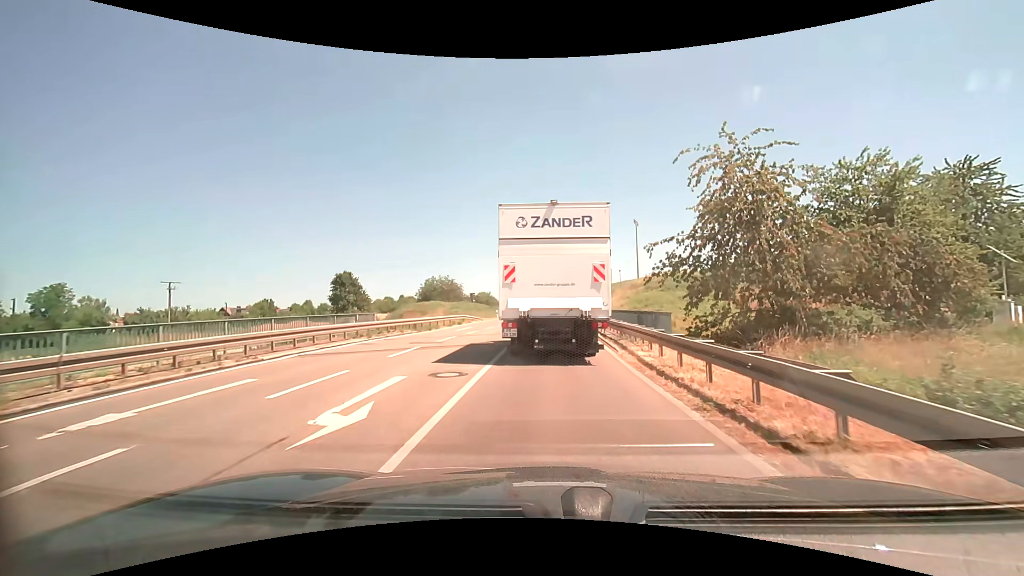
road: primary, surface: asphalt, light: Day
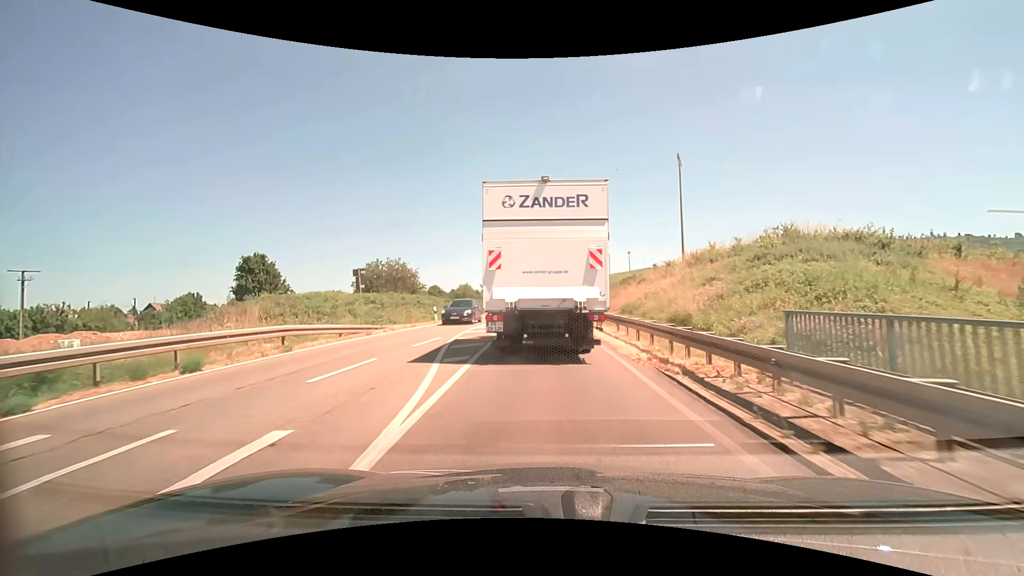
(+0.3, +29.4) m; +2°
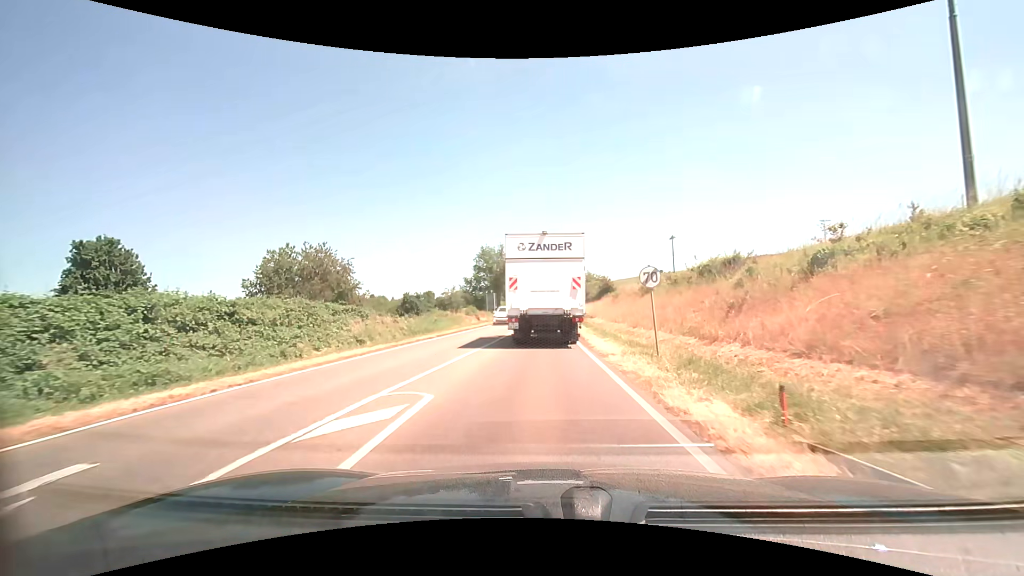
(-0.2, +29.5) m; -1°
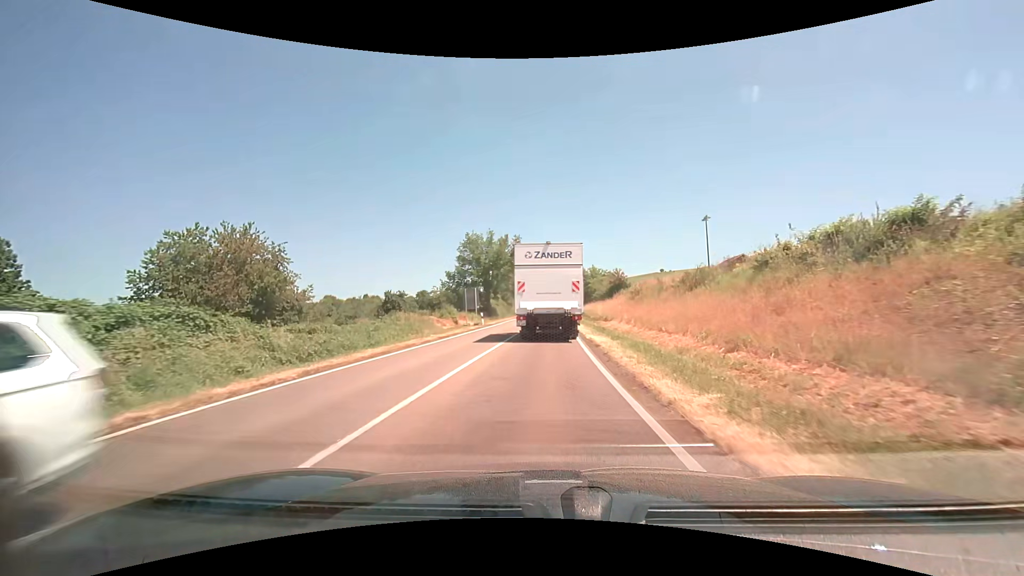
(+0.1, +13.6) m; 0°
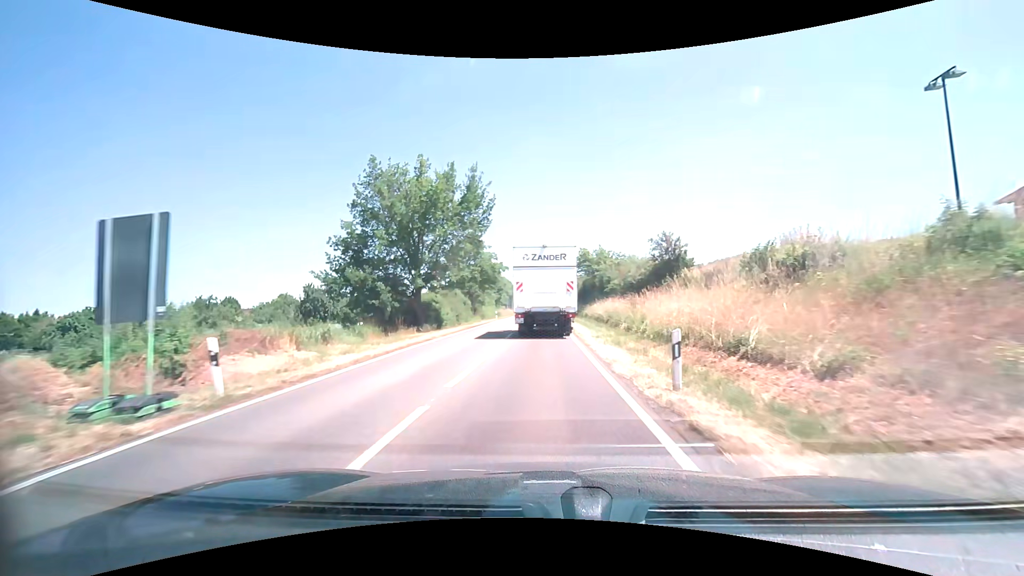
(+0.4, +31.3) m; +2°
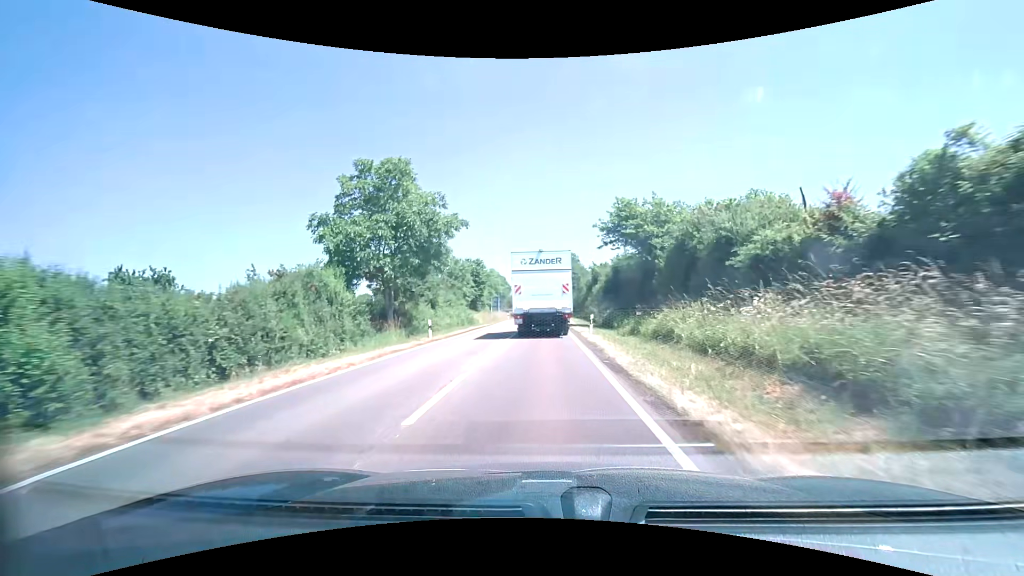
(-0.2, +33.9) m; -1°
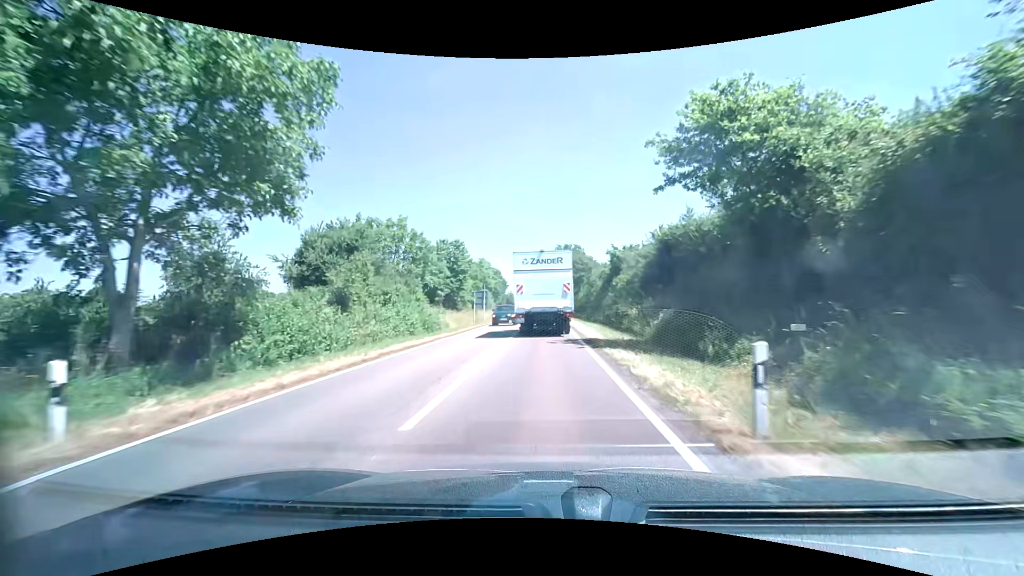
(+0.1, +18.4) m; 0°
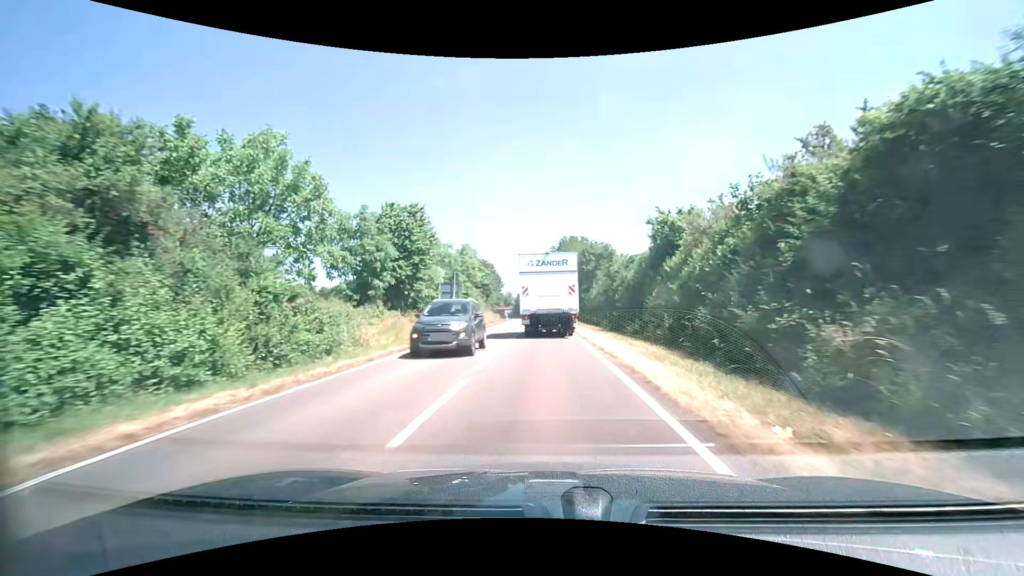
(0.0, +18.9) m; 0°
(0, +10) (0, +20) (0, +30) (0, +40) (0, +50) (0, +60) (-1, +70) (-1, +80) (-1, +90) (-2, +100) m
